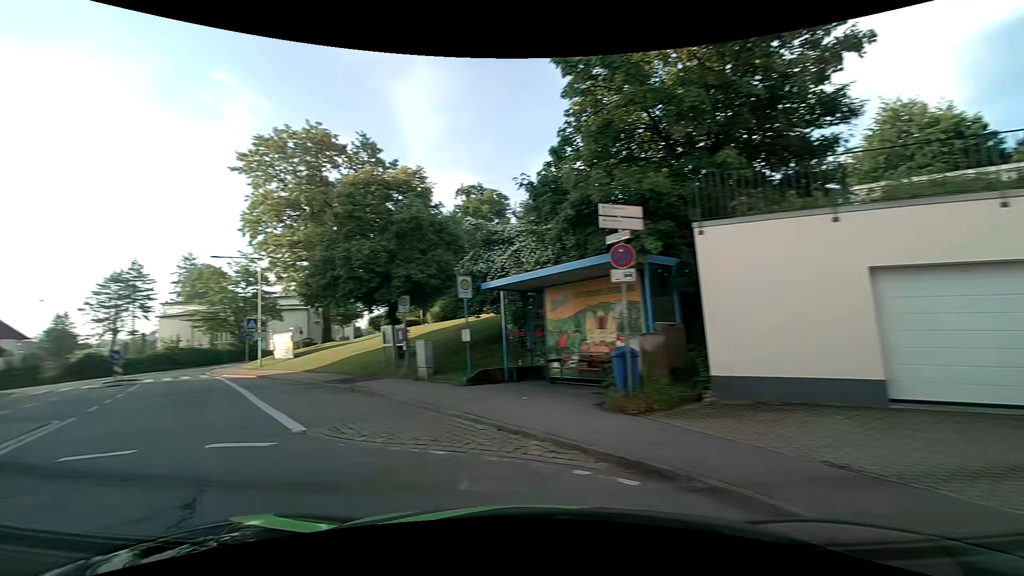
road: unclassified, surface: asphalt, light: Day
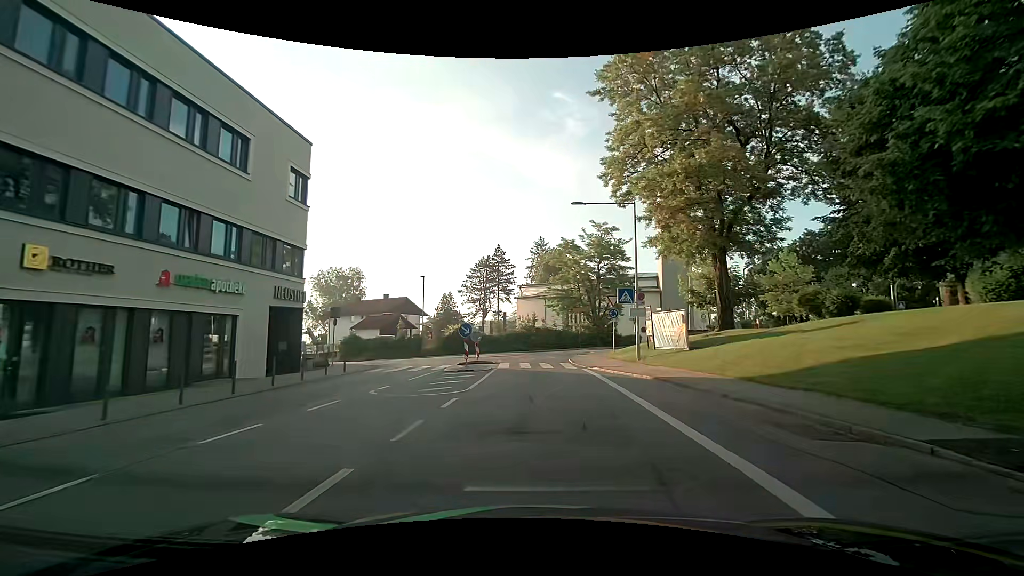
(-7.9, +12.8) m; -35°
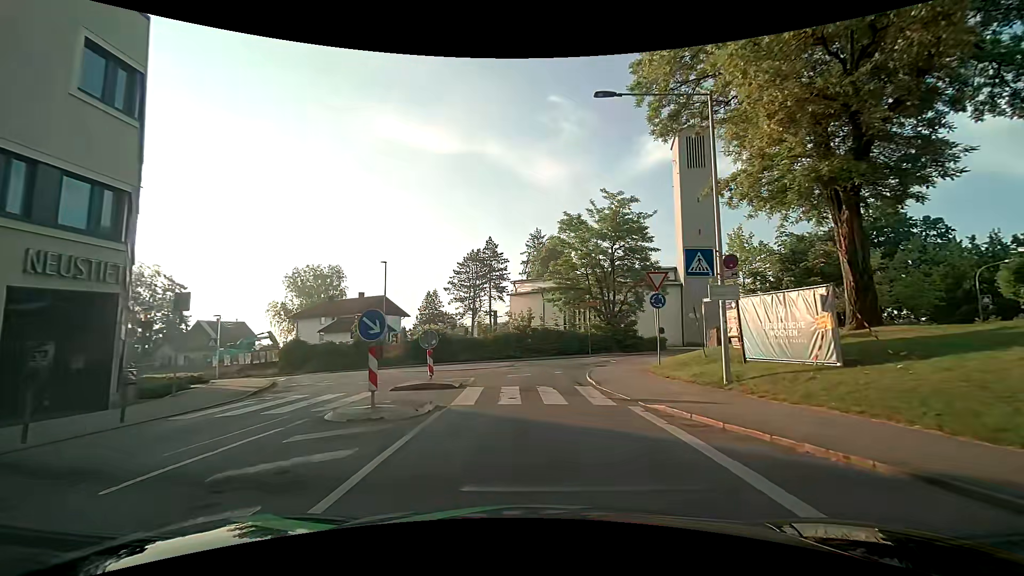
(+0.1, +11.7) m; -1°
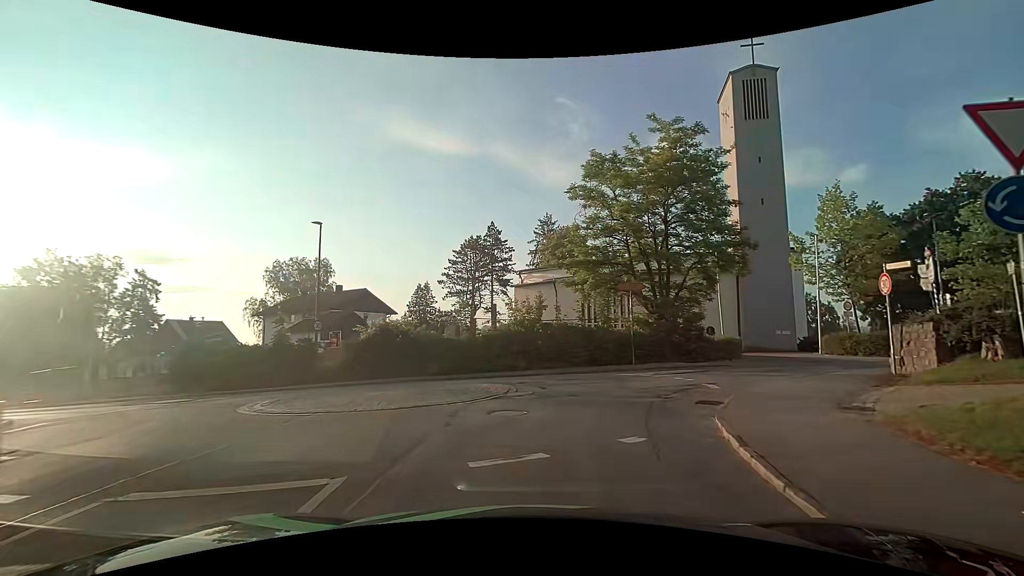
(+0.1, +13.3) m; -2°
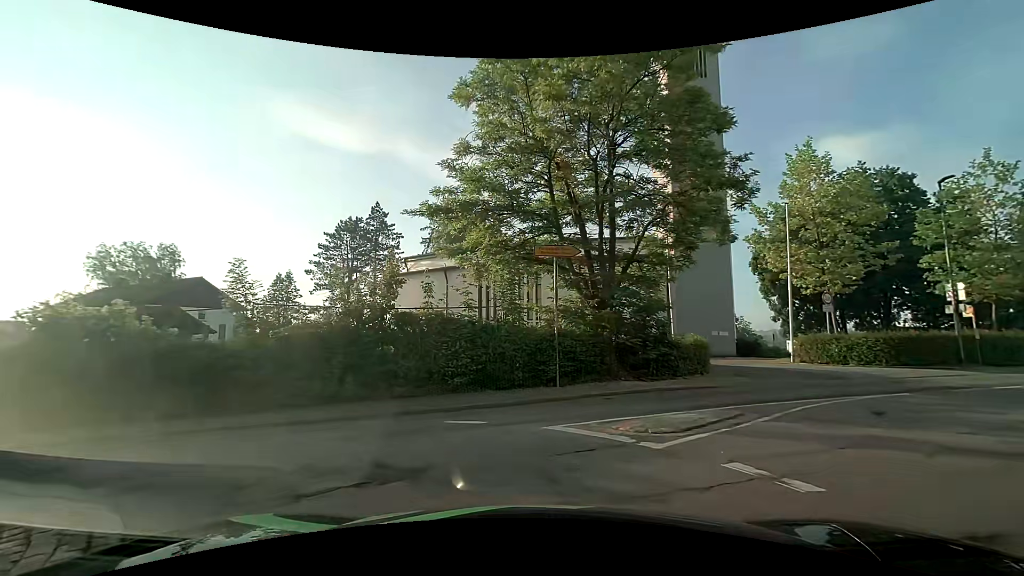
(+1.4, +11.0) m; +12°
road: tertiary
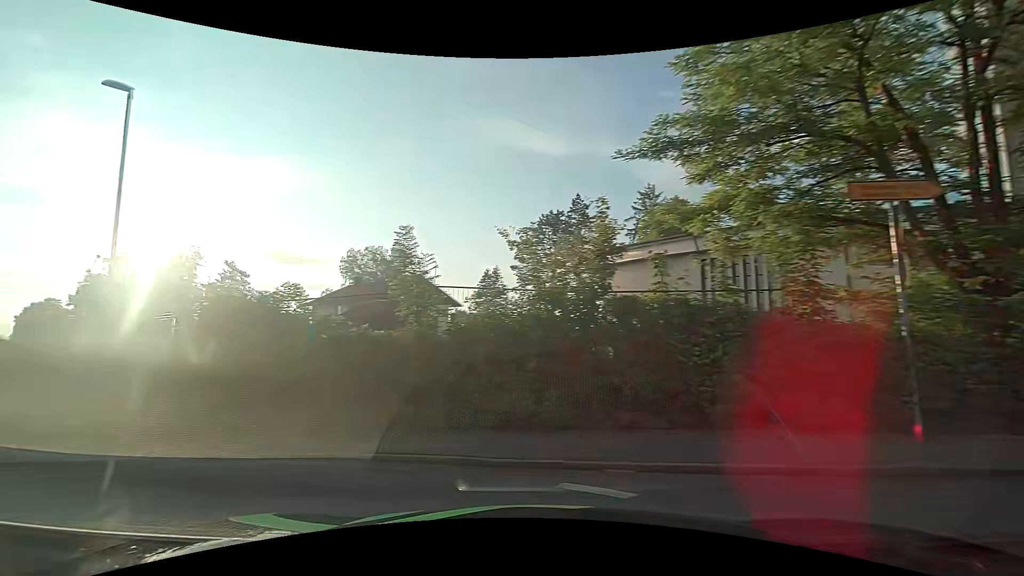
(-0.6, +4.7) m; -22°
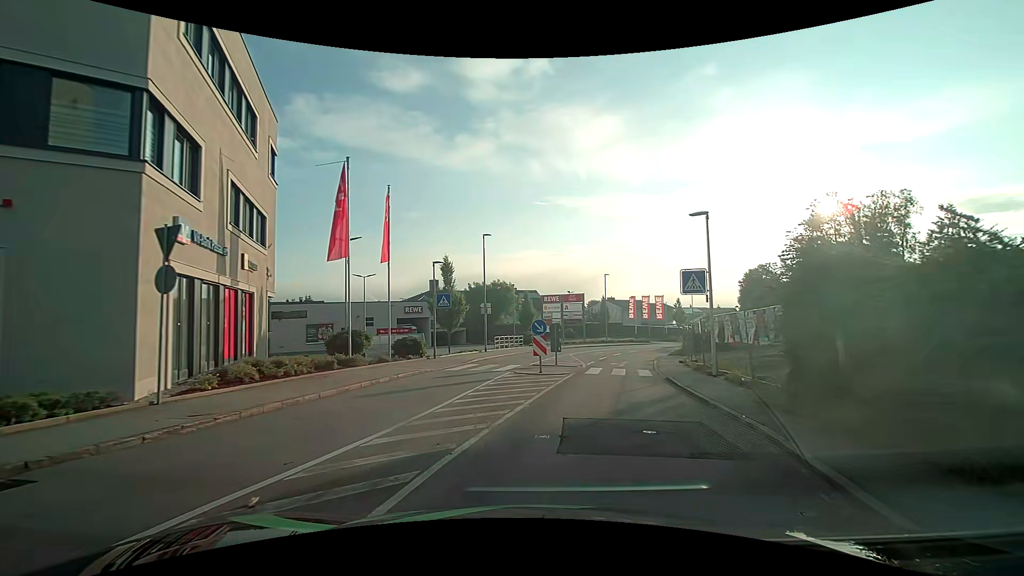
(-8.9, +8.1) m; -69°
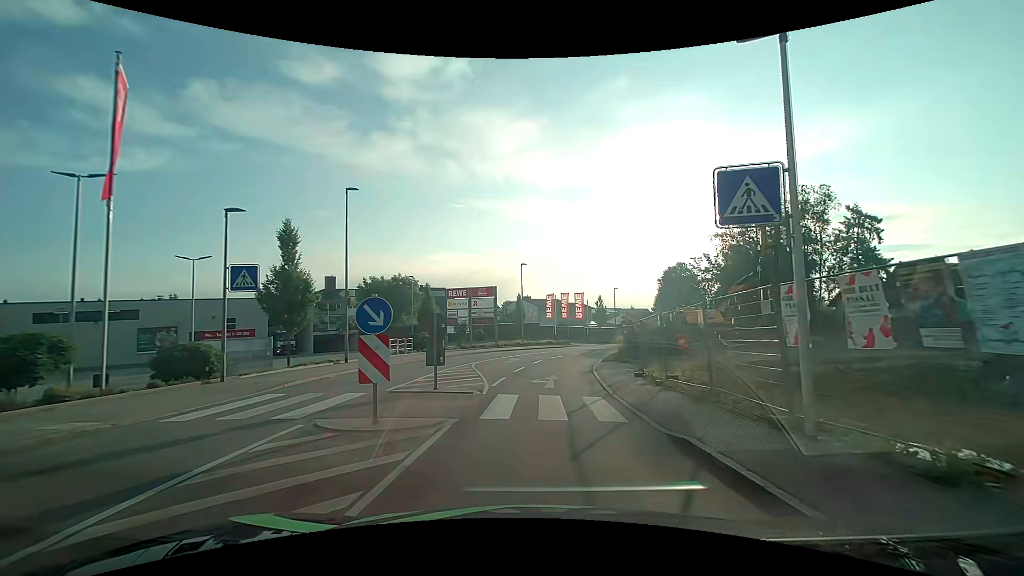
(+1.2, +10.9) m; +10°
(0, +10) (+1, +20) (+2, +30) (+4, +40) (+8, +49) (+12, +58) (+17, +67) (+21, +76) (+26, +85) (+30, +94) m
